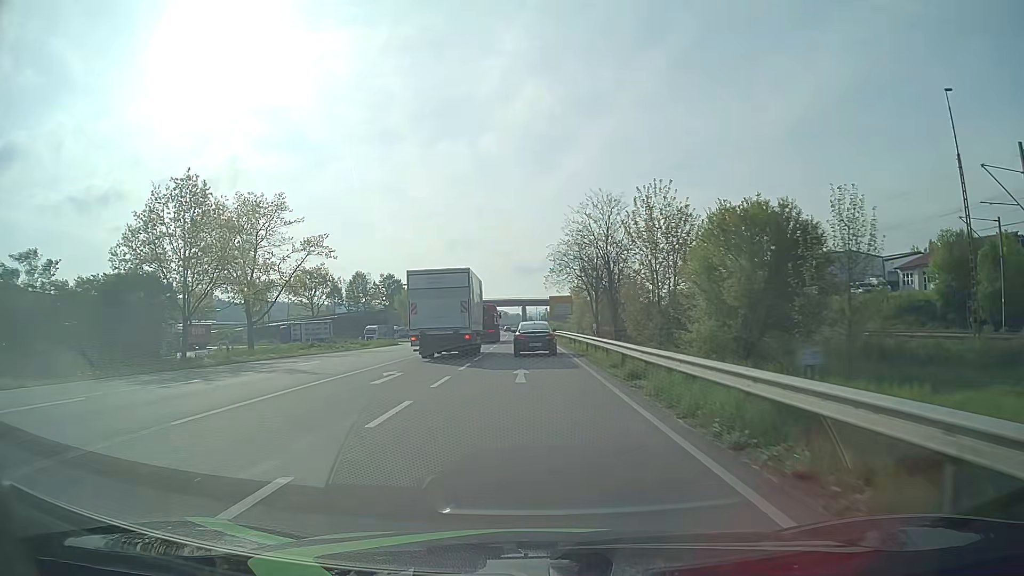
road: primary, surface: asphalt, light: Day
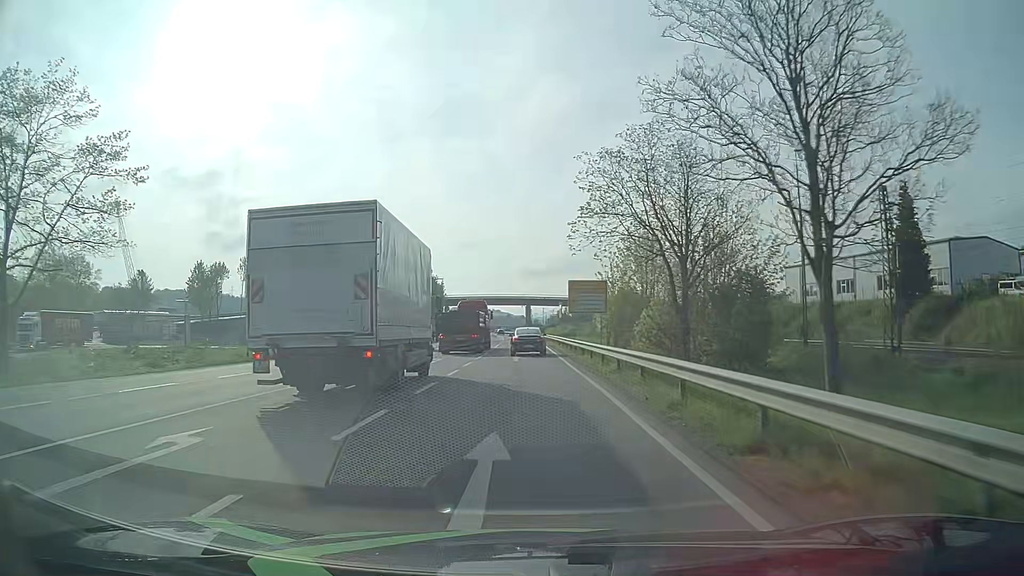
(-0.3, +37.0) m; -1°
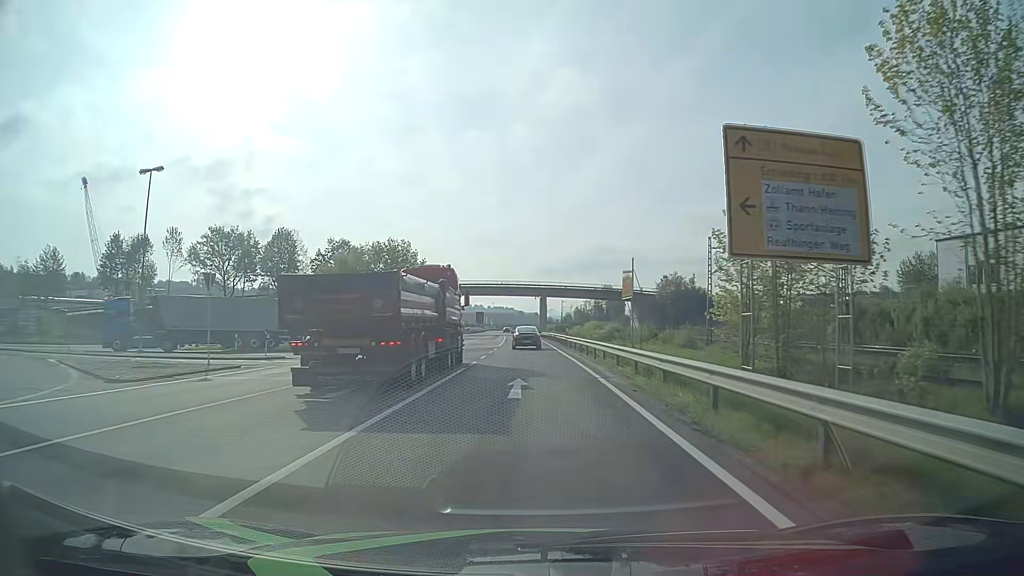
(-0.5, +41.8) m; -1°
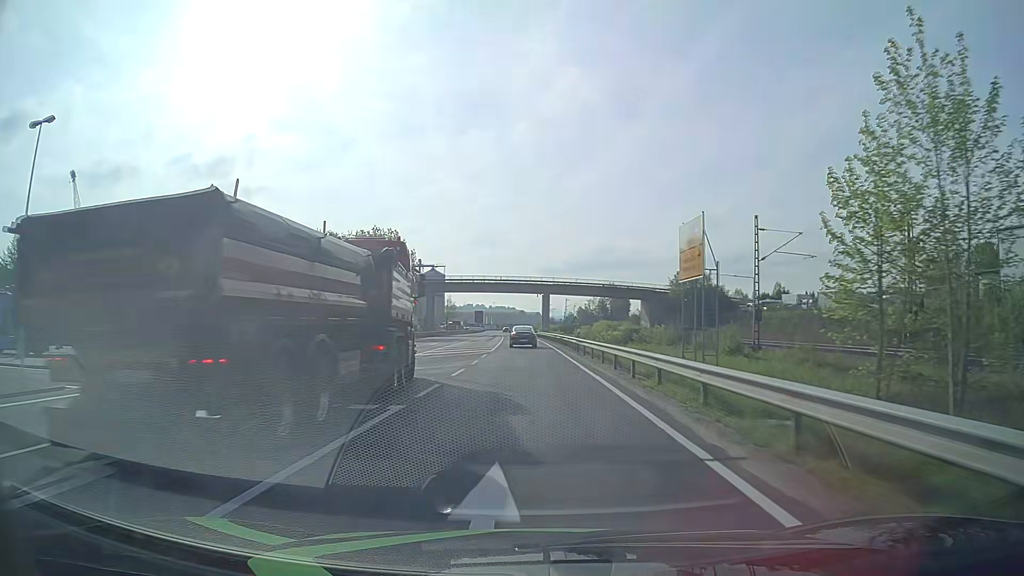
(0.0, +11.2) m; 0°
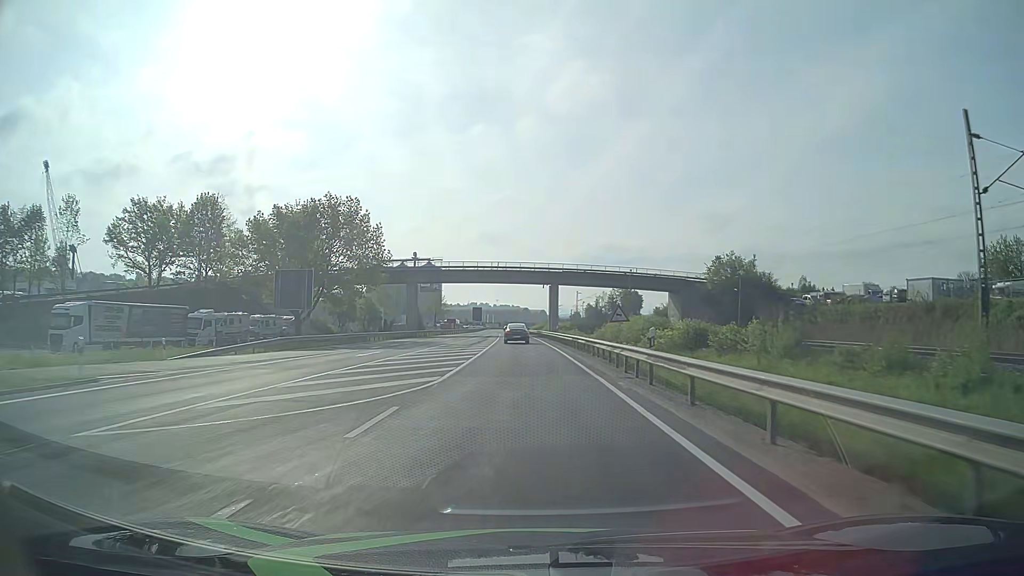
(-0.2, +23.3) m; -1°
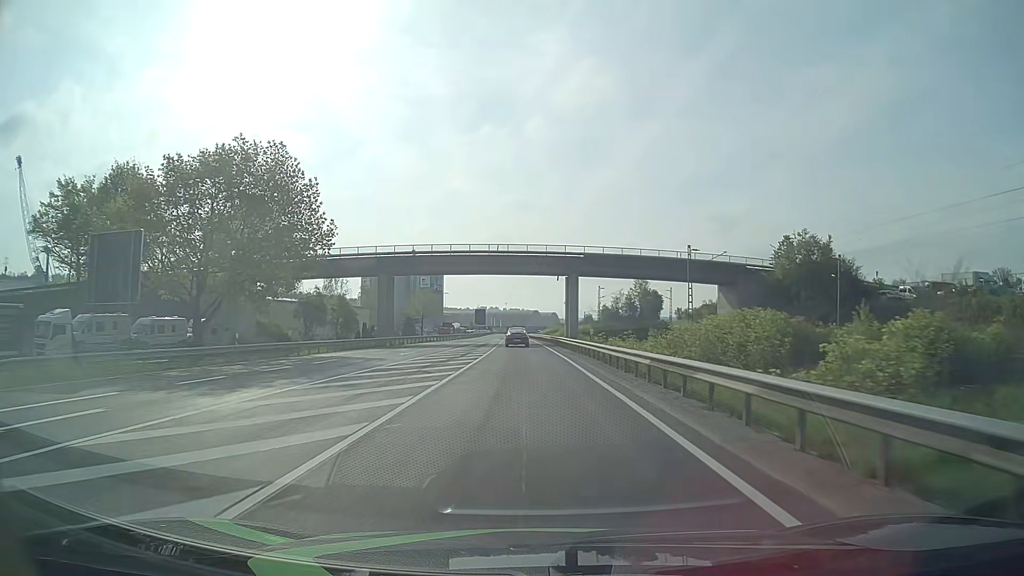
(-0.2, +24.4) m; -1°
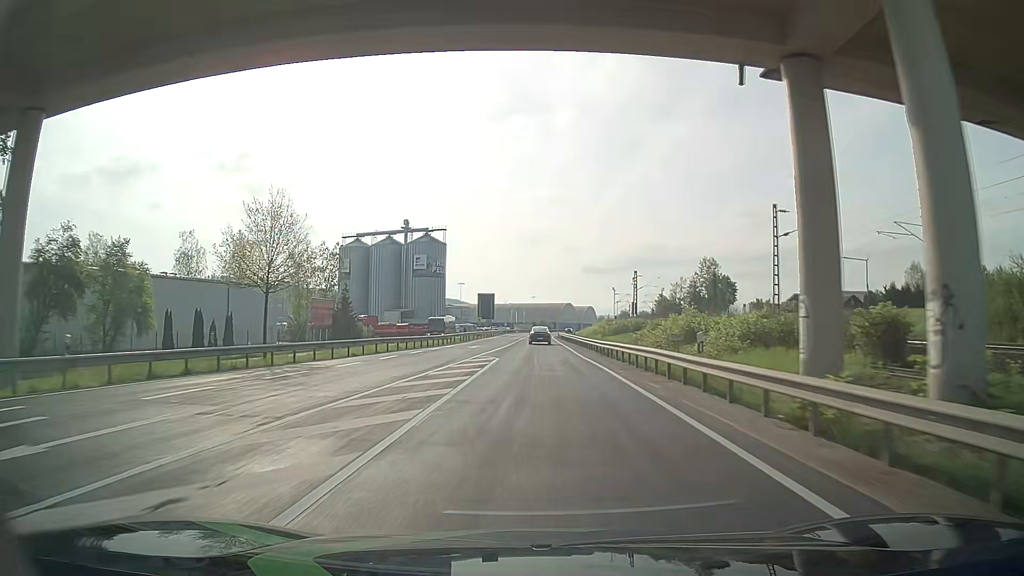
(-1.5, +65.8) m; -3°
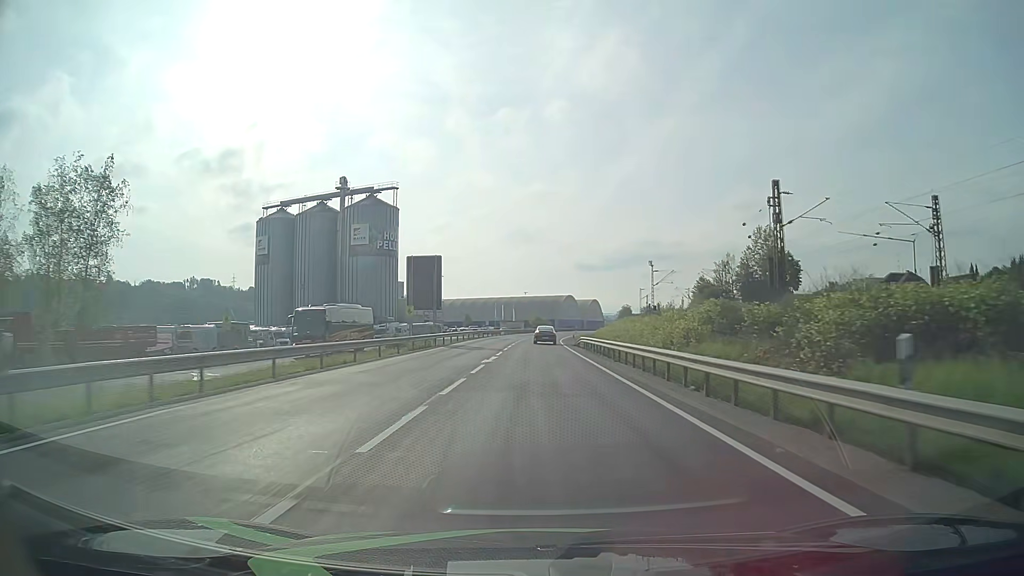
(+0.2, +56.8) m; +1°
(0, +10) (0, +20) (0, +30) (0, +40) (+1, +50) (+1, +60) (+1, +70) (+2, +80) (+2, +90) (+3, +100) m
